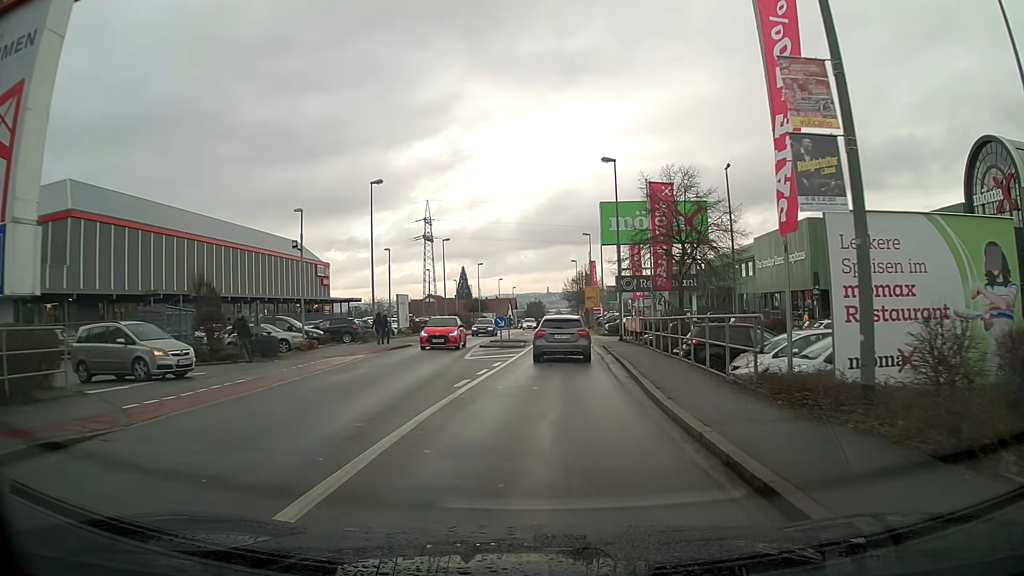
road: tertiary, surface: asphalt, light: Day
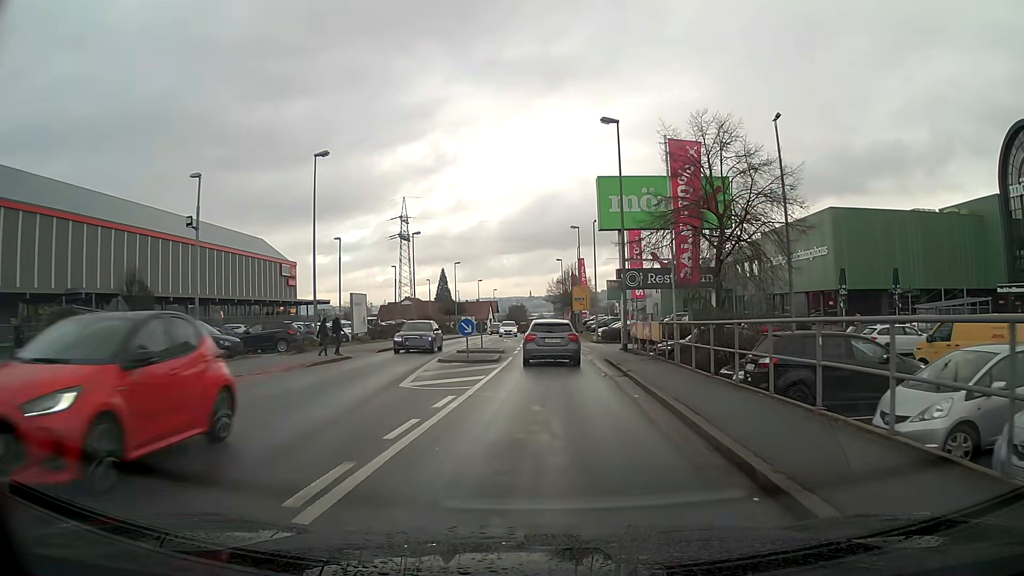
(+0.1, +8.5) m; +2°
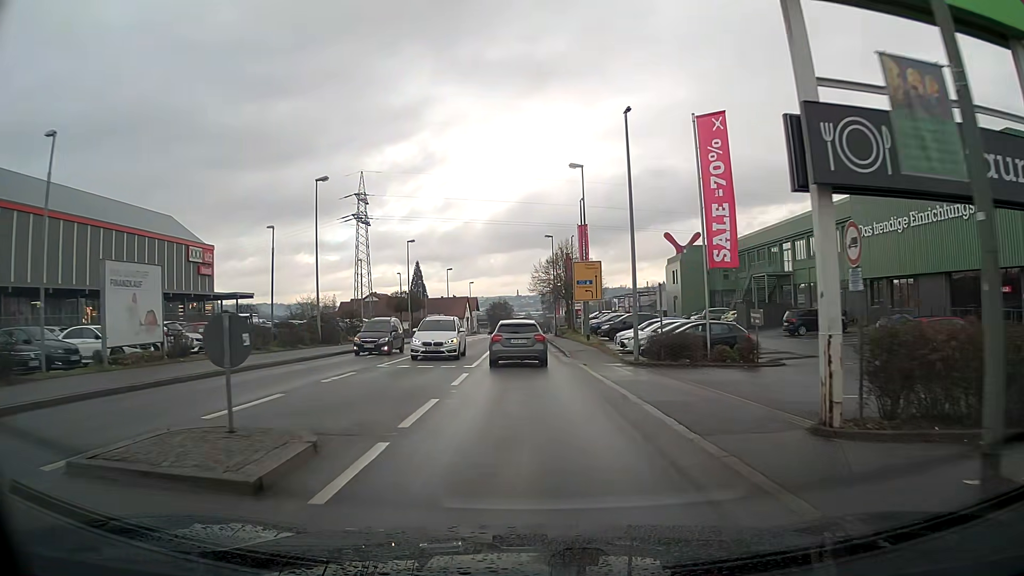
(+0.5, +25.1) m; +1°
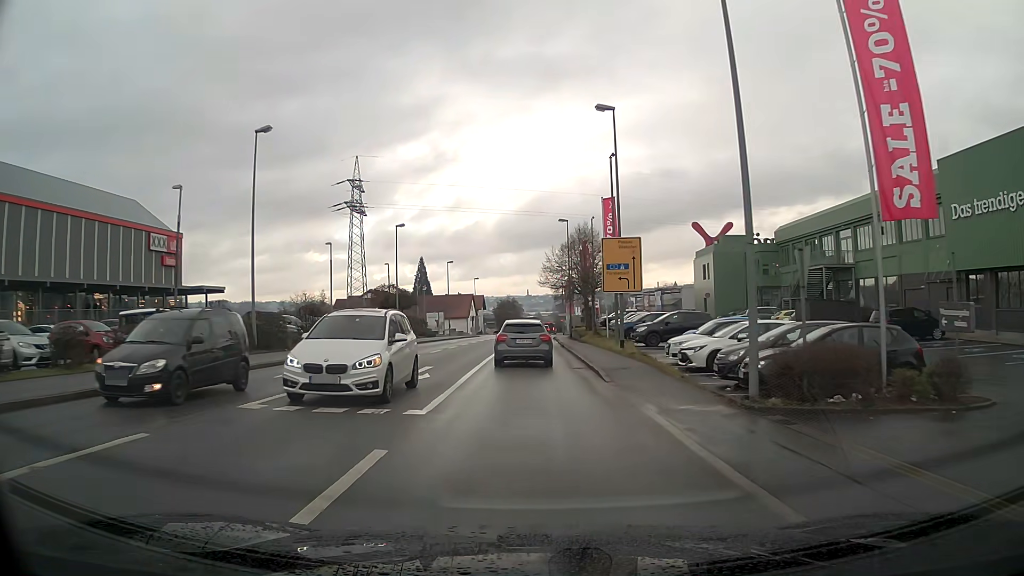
(-0.1, +10.9) m; -1°
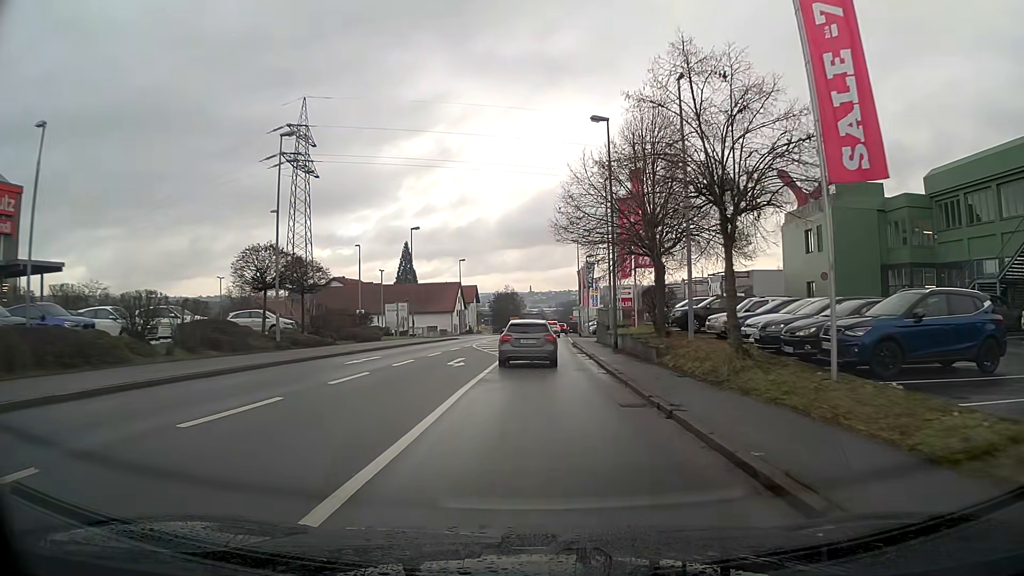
(-0.1, +29.1) m; 0°
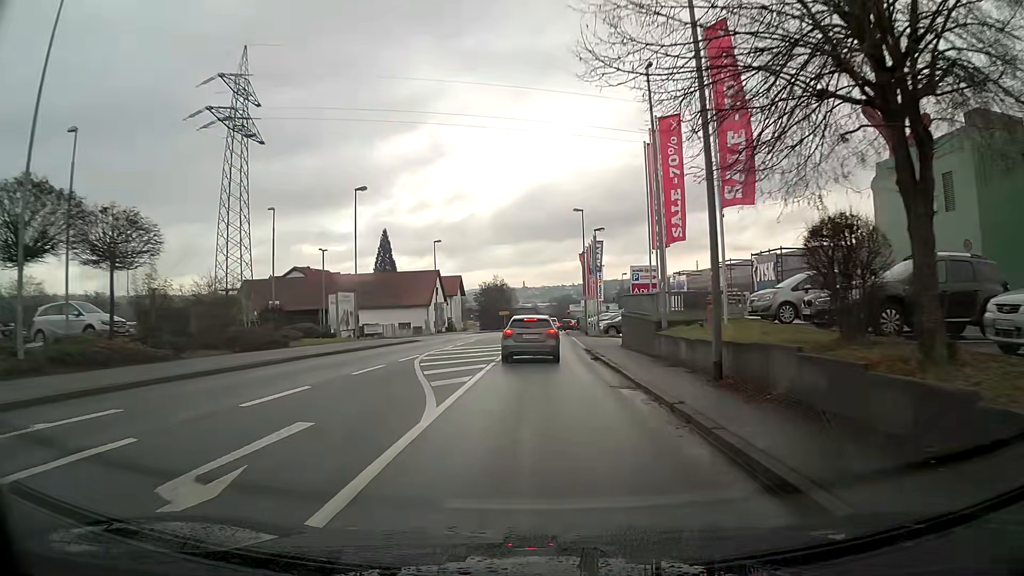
(+0.1, +16.9) m; +1°
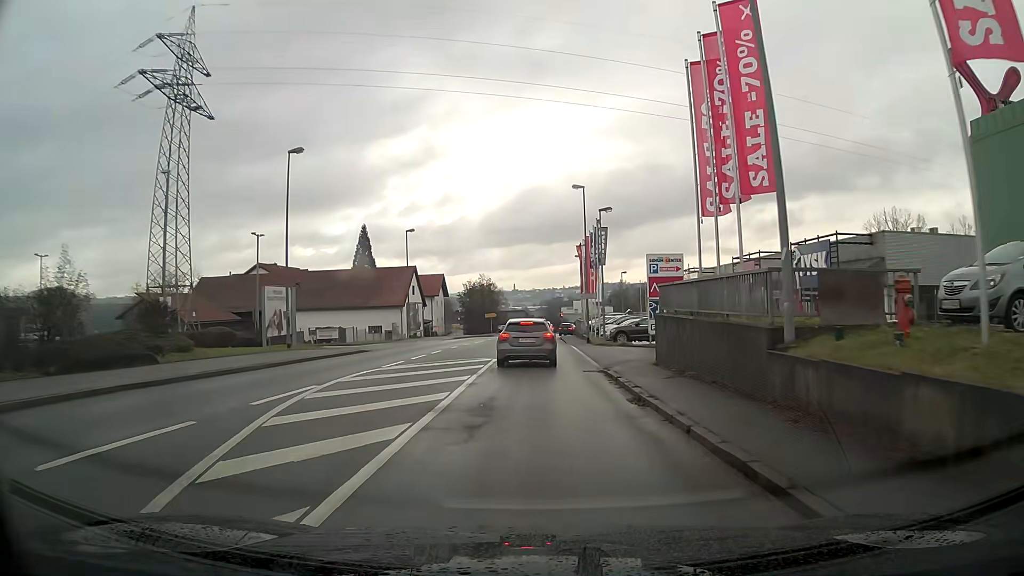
(+0.1, +10.9) m; +1°
